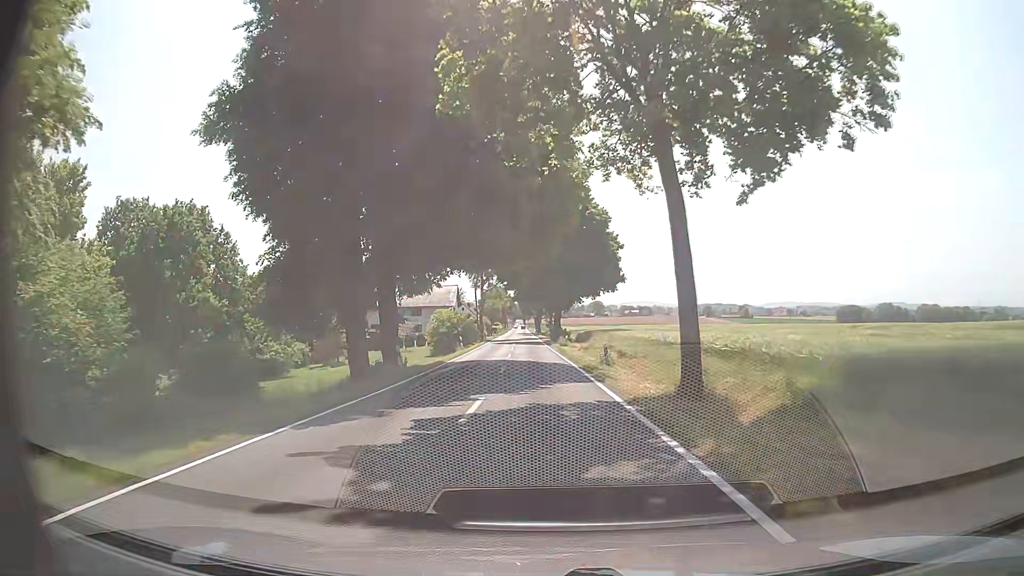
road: tertiary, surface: asphalt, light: Day
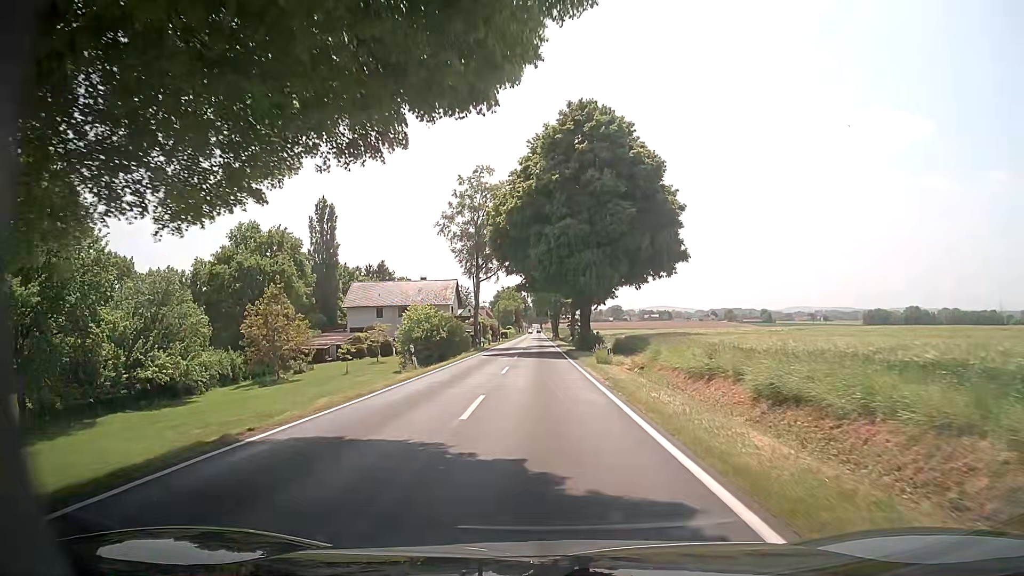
(-0.2, +23.4) m; -1°
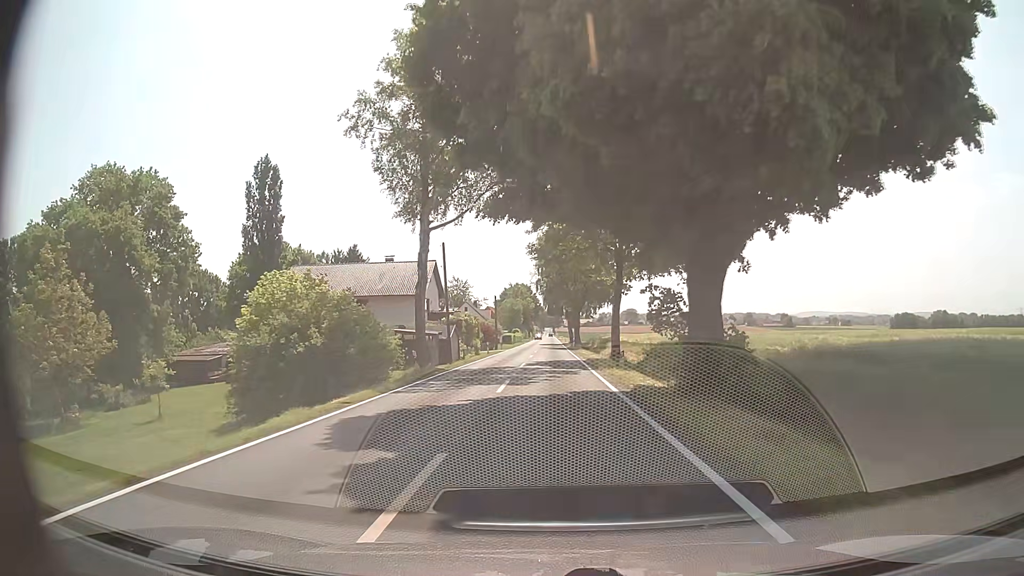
(-0.4, +31.0) m; -1°
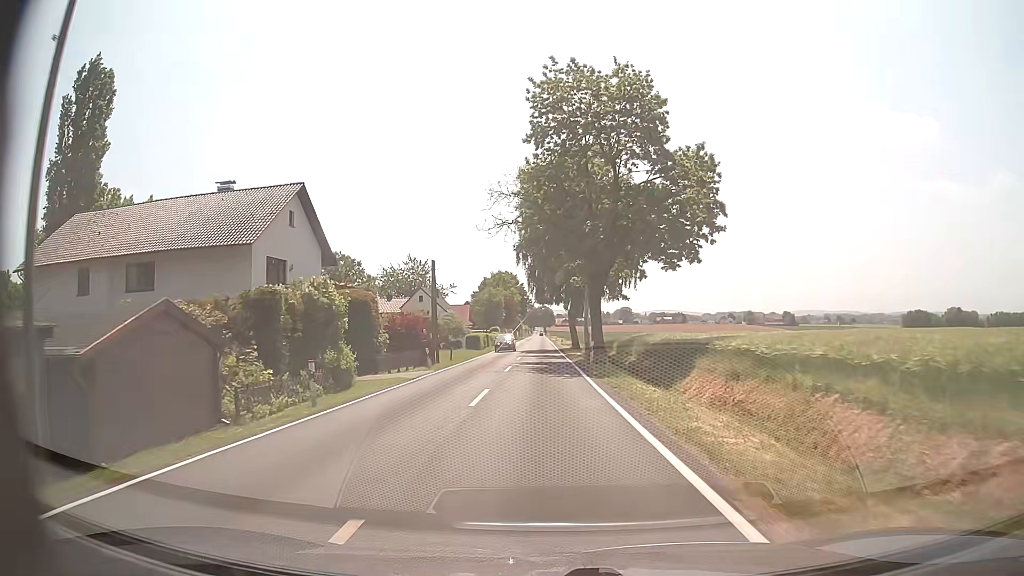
(+0.2, +38.7) m; 0°
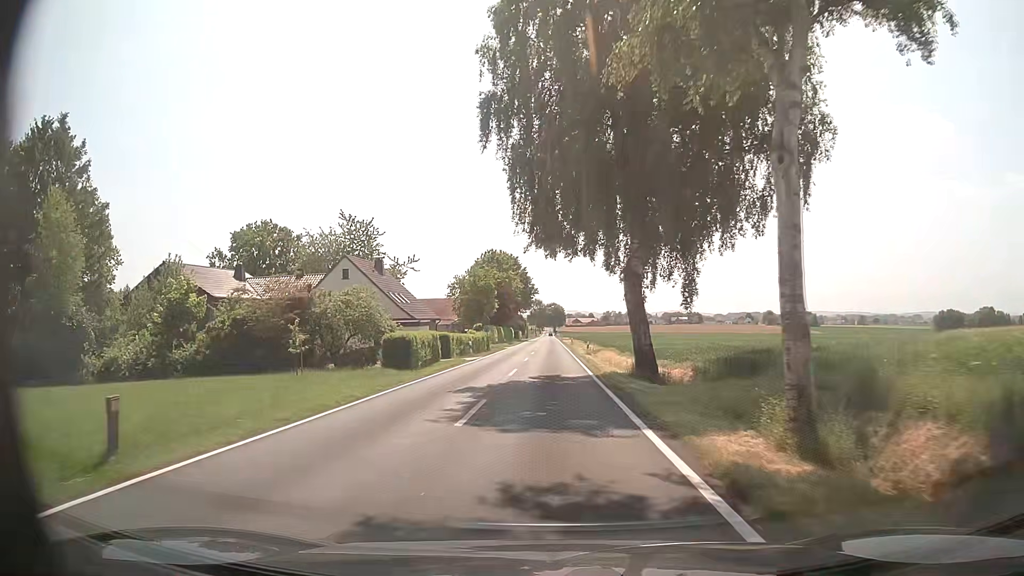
(0.0, +38.8) m; -1°
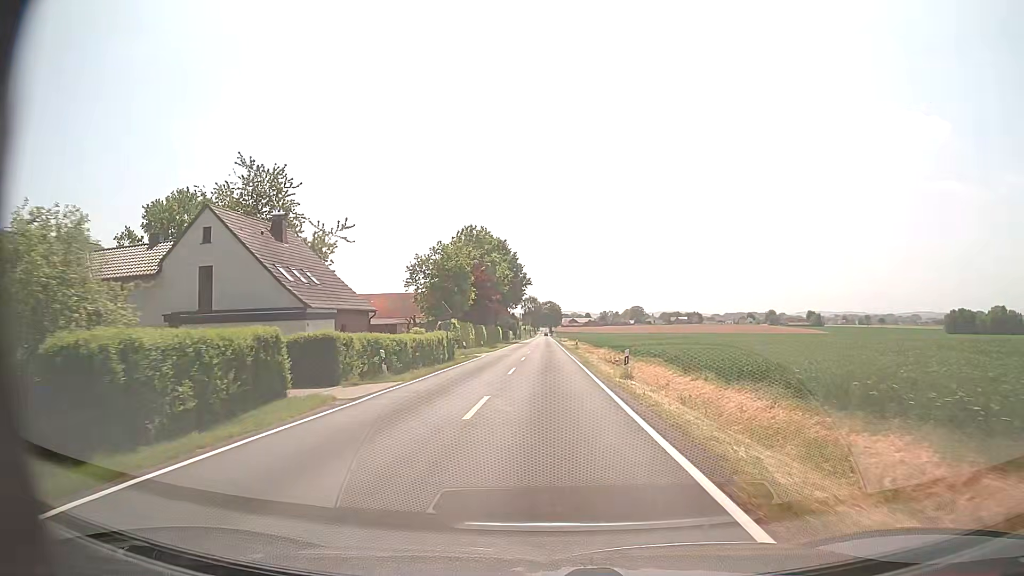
(+0.2, +23.3) m; 0°
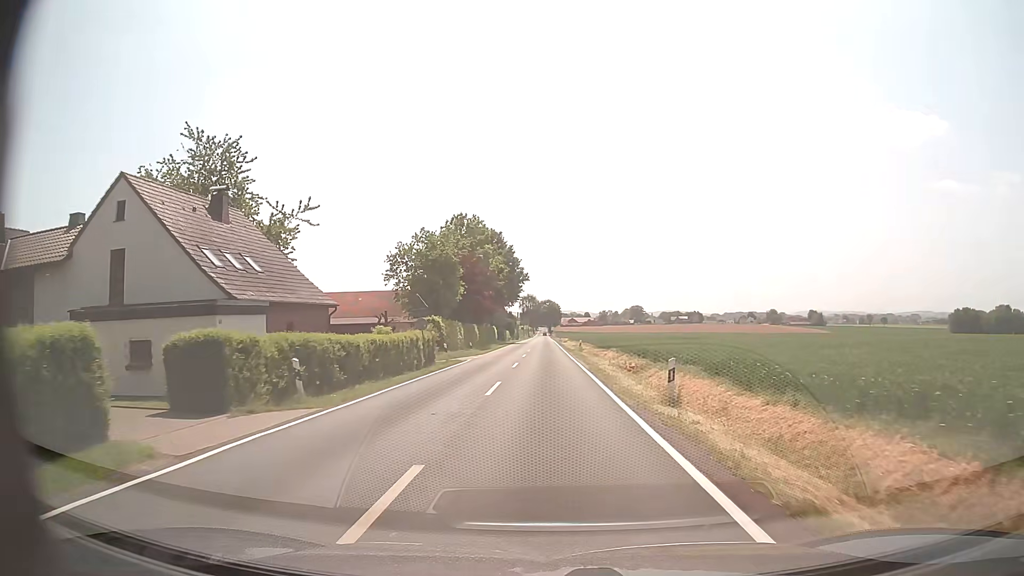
(+0.1, +7.7) m; +1°
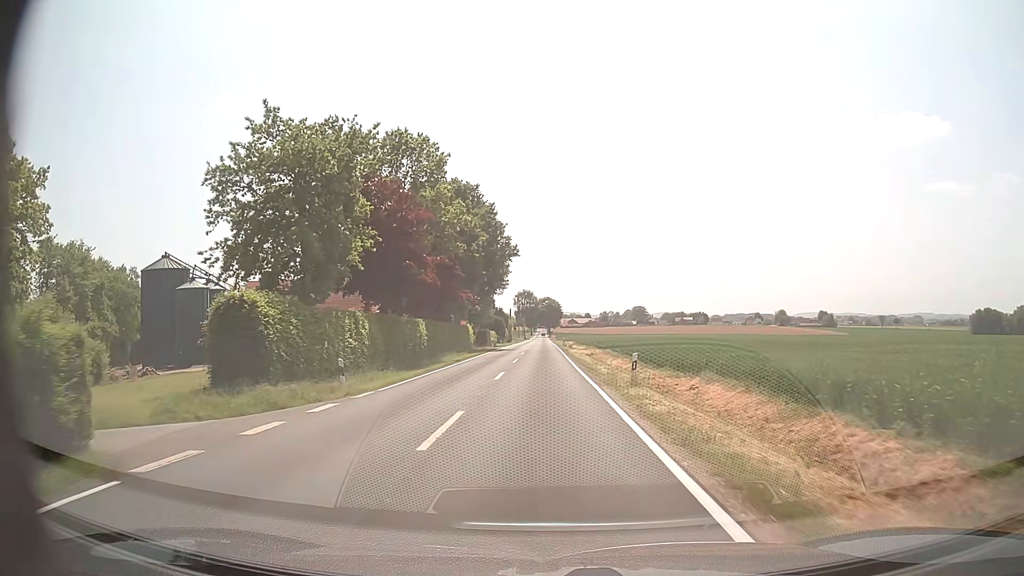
(-0.1, +31.0) m; 0°
(0, +10) (0, +20) (0, +30) (0, +40) (0, +50) (0, +60) (0, +70) (-1, +80) (-1, +90) (-1, +100) m
